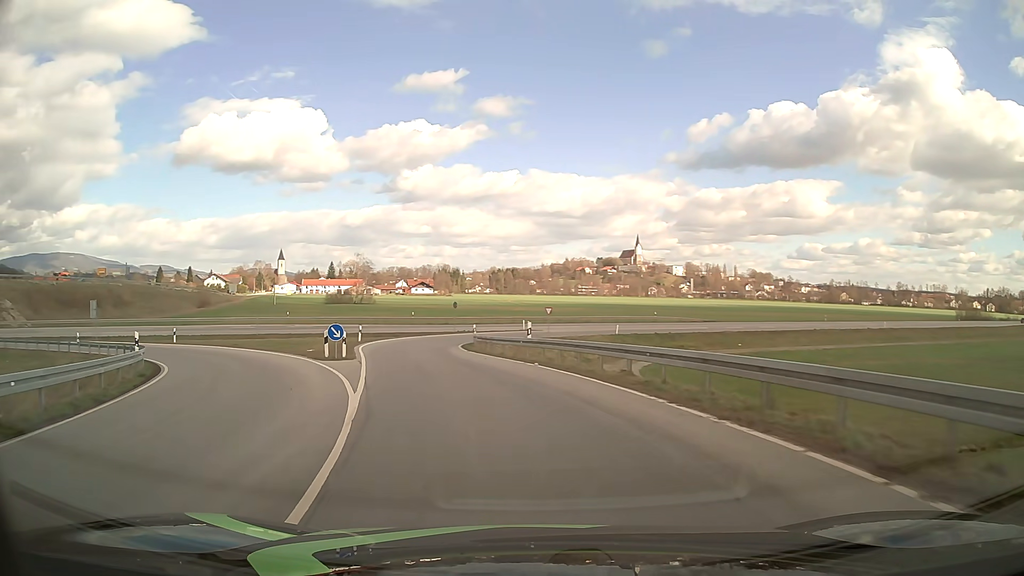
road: primary_link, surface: asphalt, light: Day
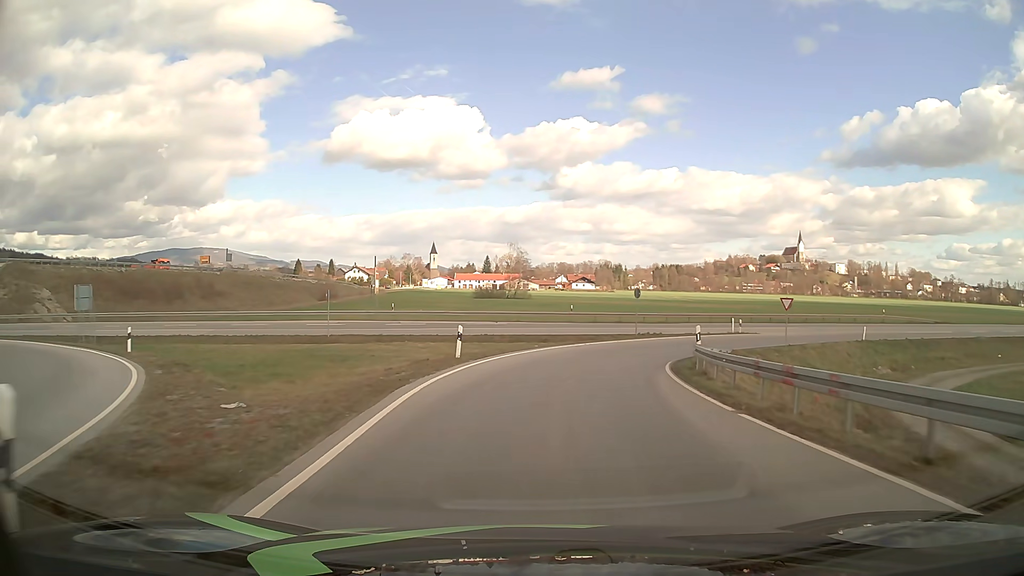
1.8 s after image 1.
(-3.5, +21.9) m; -14°
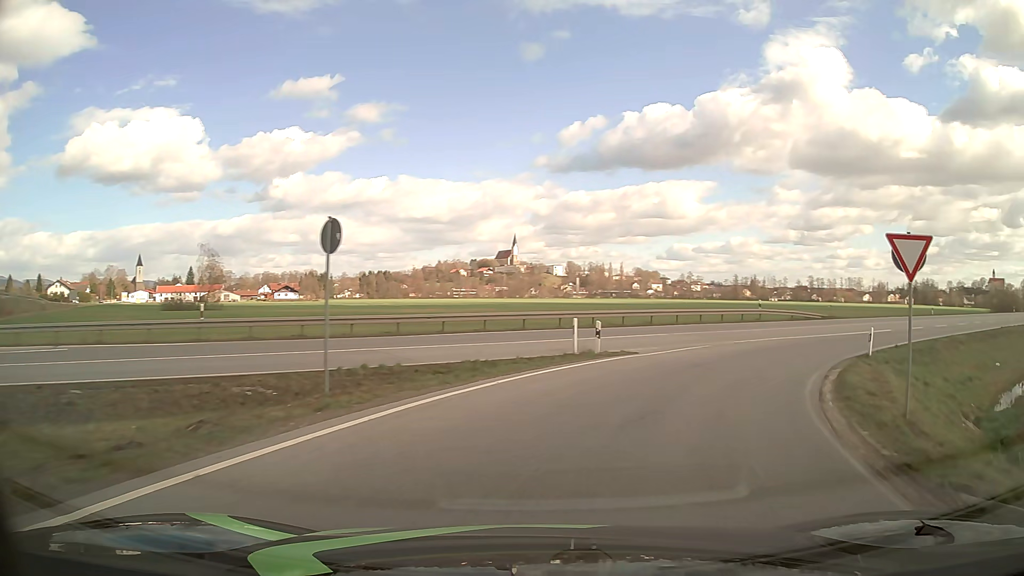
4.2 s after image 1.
(+3.5, +28.4) m; +23°
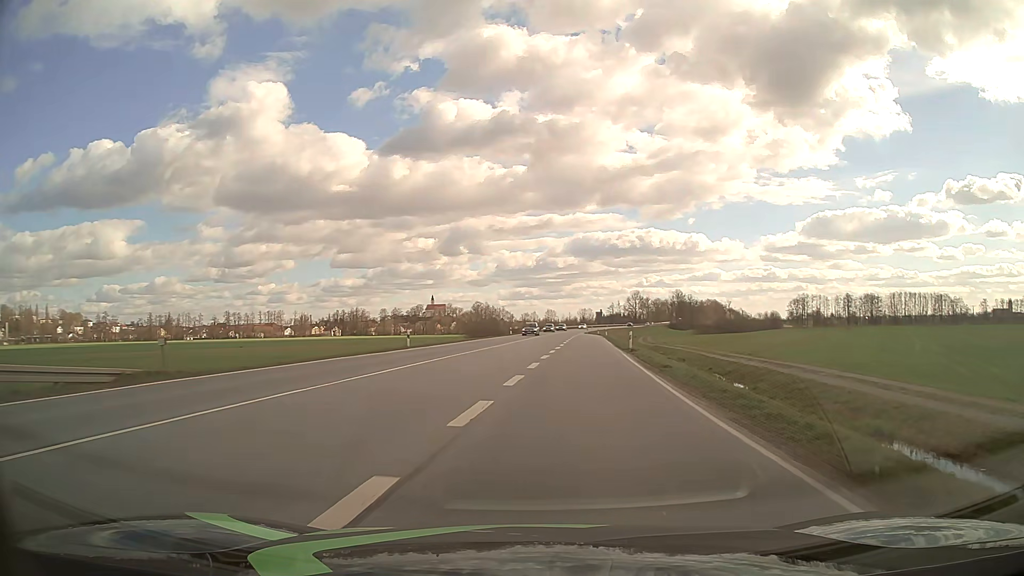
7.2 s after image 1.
(+16.4, +30.6) m; +50°
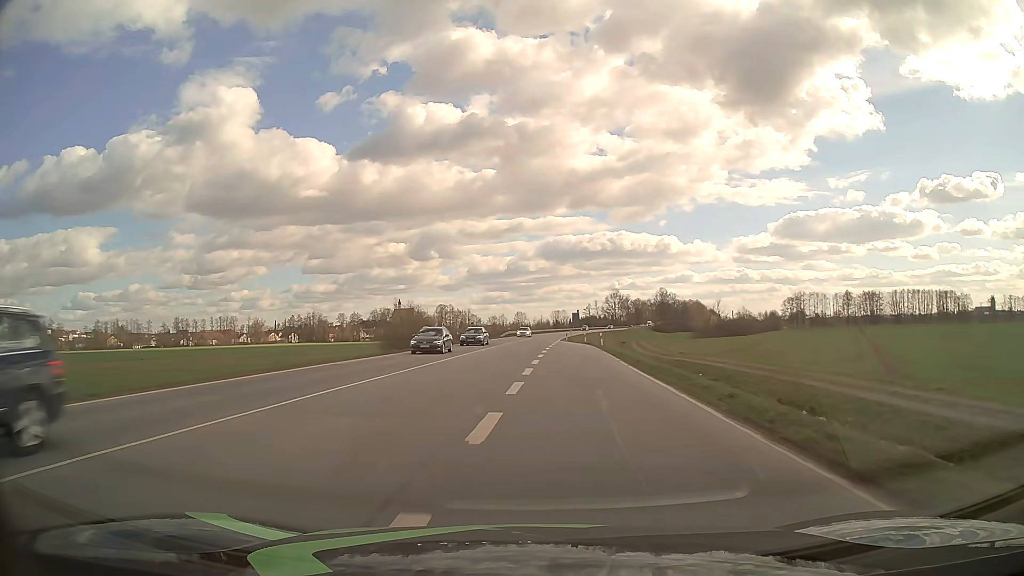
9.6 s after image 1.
(+2.5, +37.4) m; +3°
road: primary
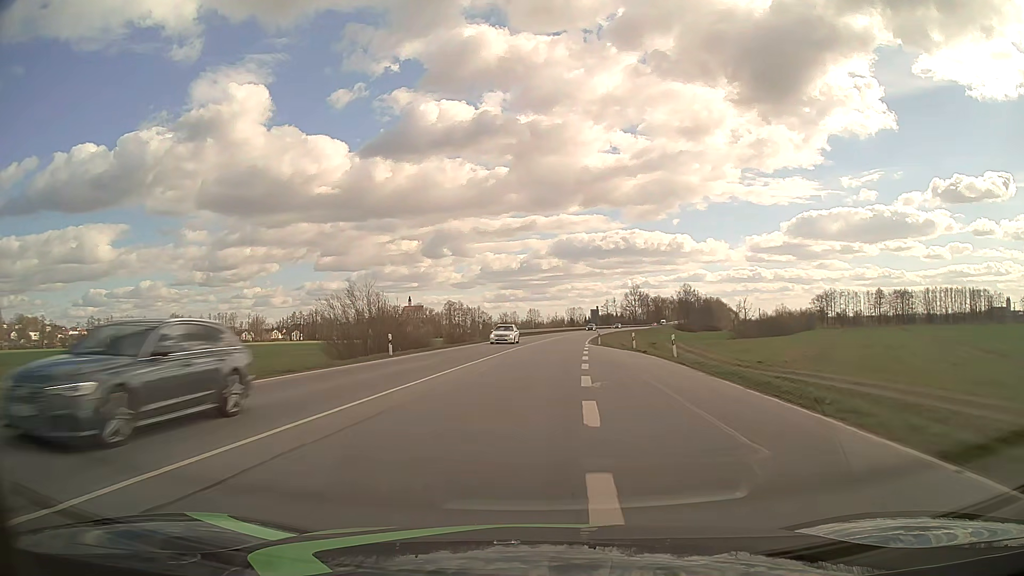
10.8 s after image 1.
(-0.4, +23.0) m; -1°
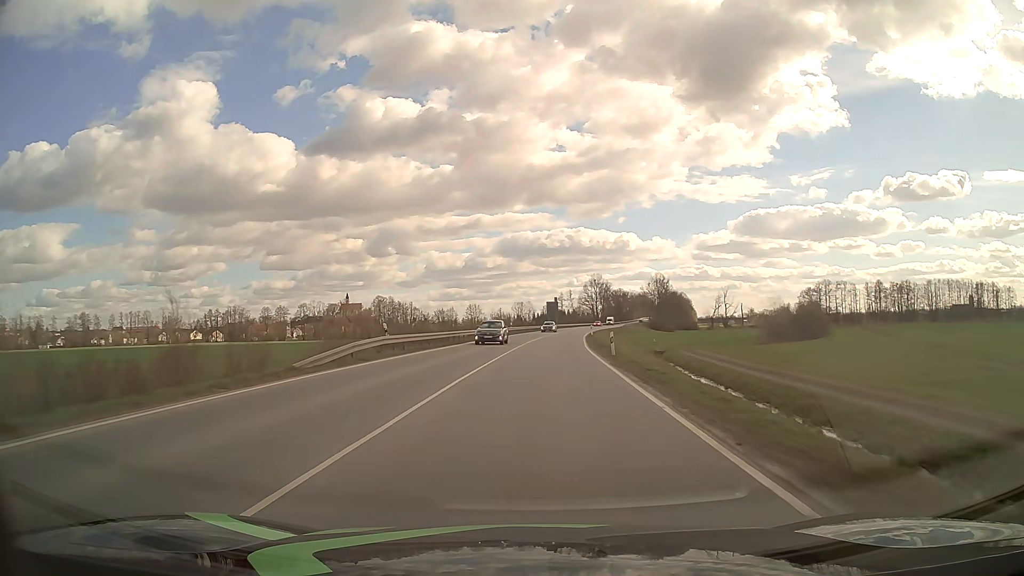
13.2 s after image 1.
(+1.9, +52.0) m; +5°
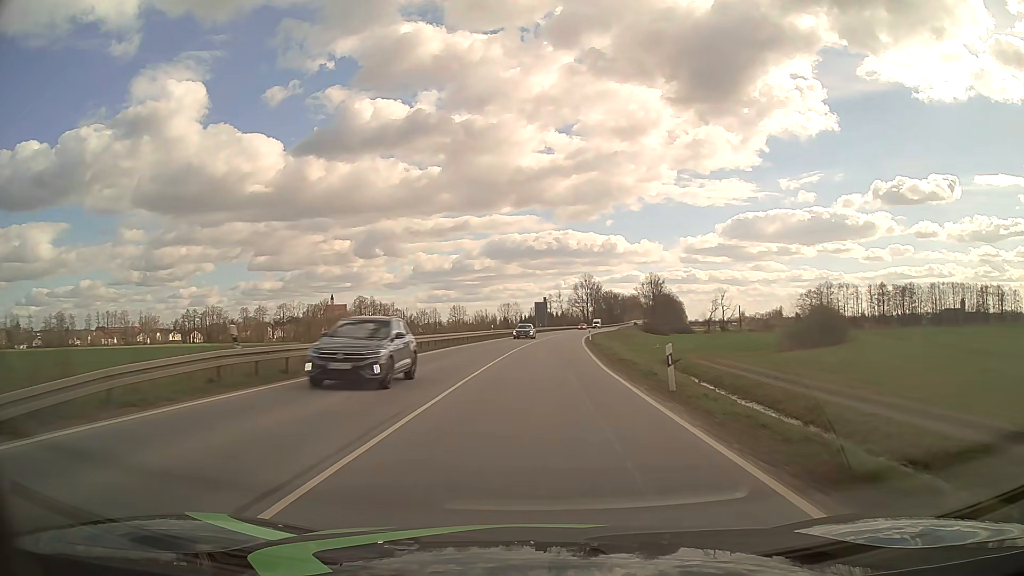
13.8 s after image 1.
(+0.1, +14.0) m; +1°
(0, +10) (0, +20) (+1, +30) (+1, +40) (+2, +50) (+2, +60) (+3, +70) (+4, +80) (+5, +90) (+6, +100) m
